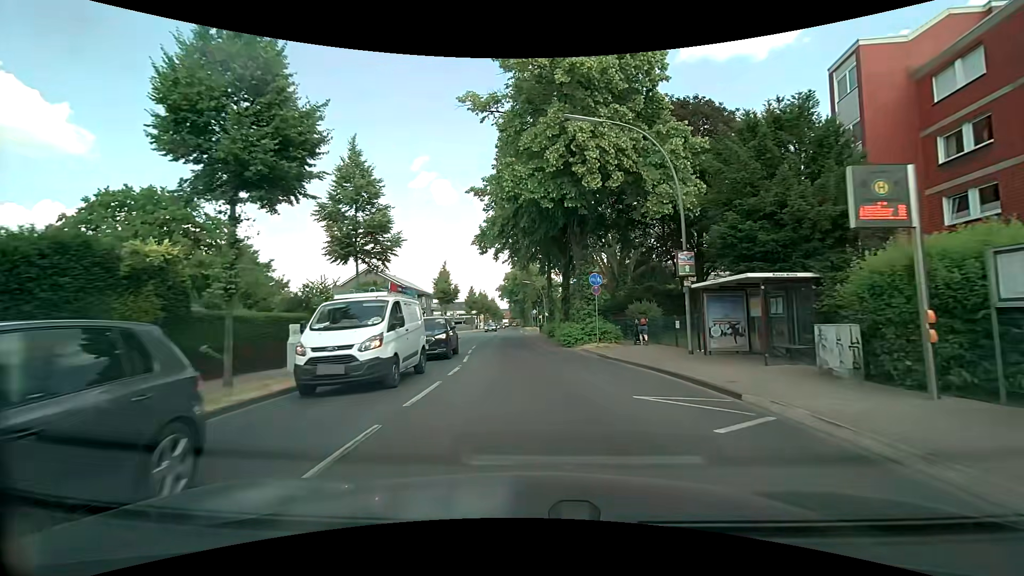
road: secondary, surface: asphalt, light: Day
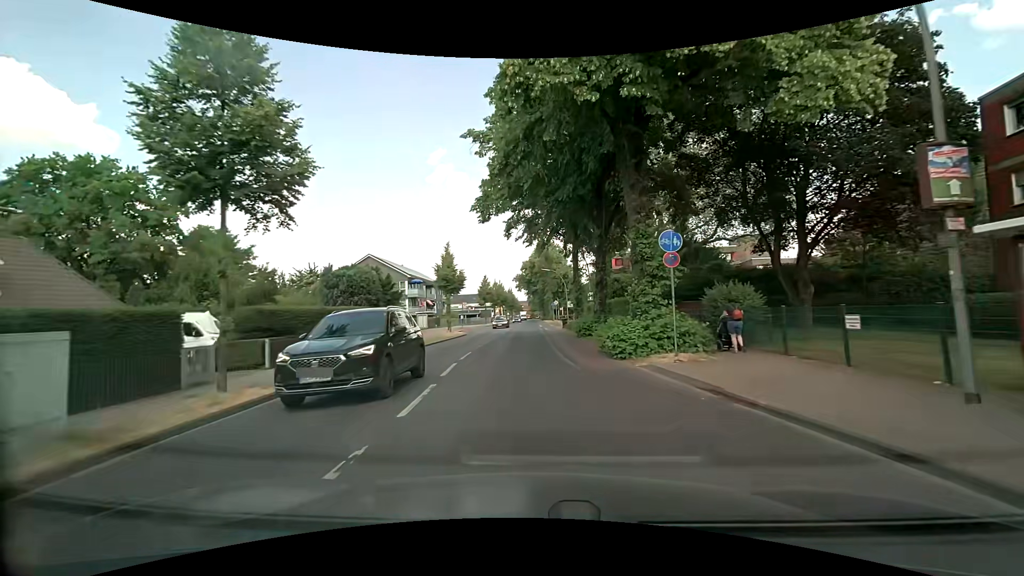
(-0.2, +10.1) m; -3°
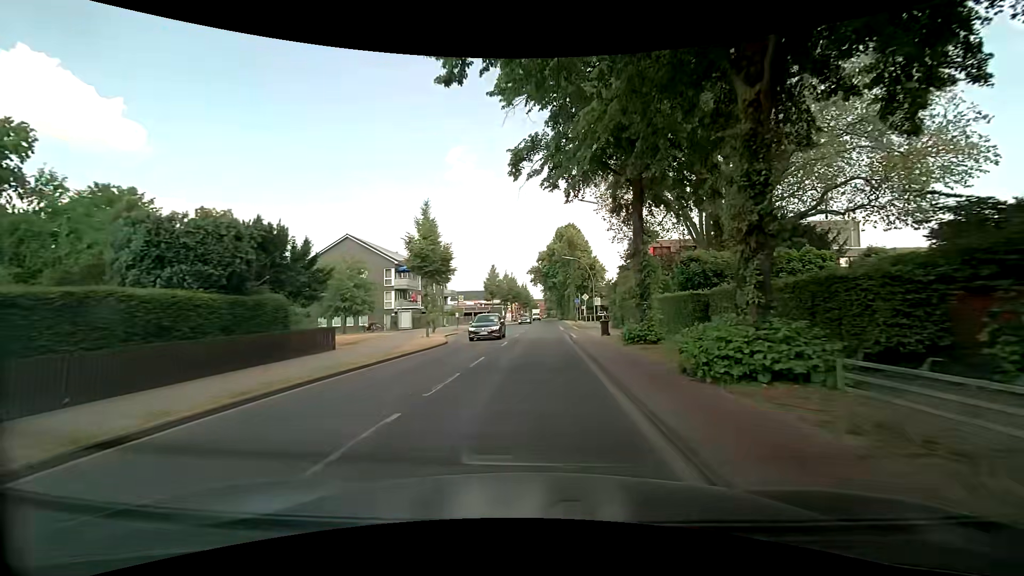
(-0.4, +17.0) m; -2°
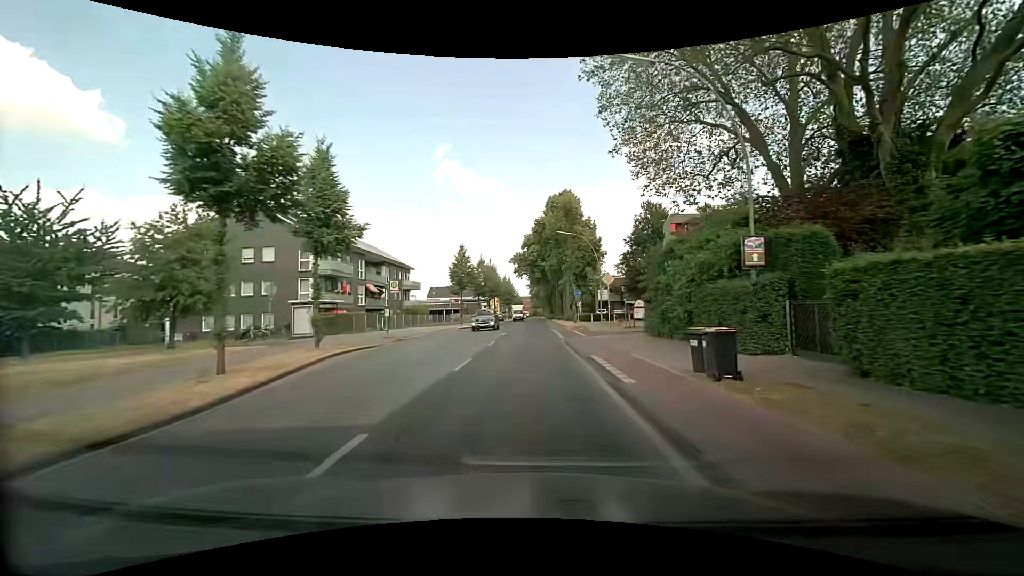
(+0.2, +19.7) m; +1°
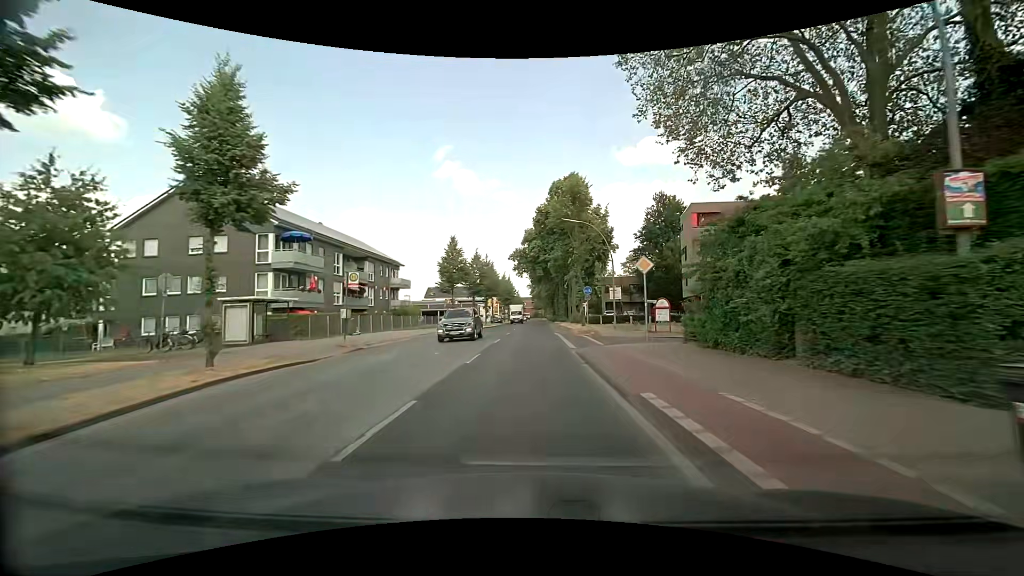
(0.0, +7.2) m; +1°
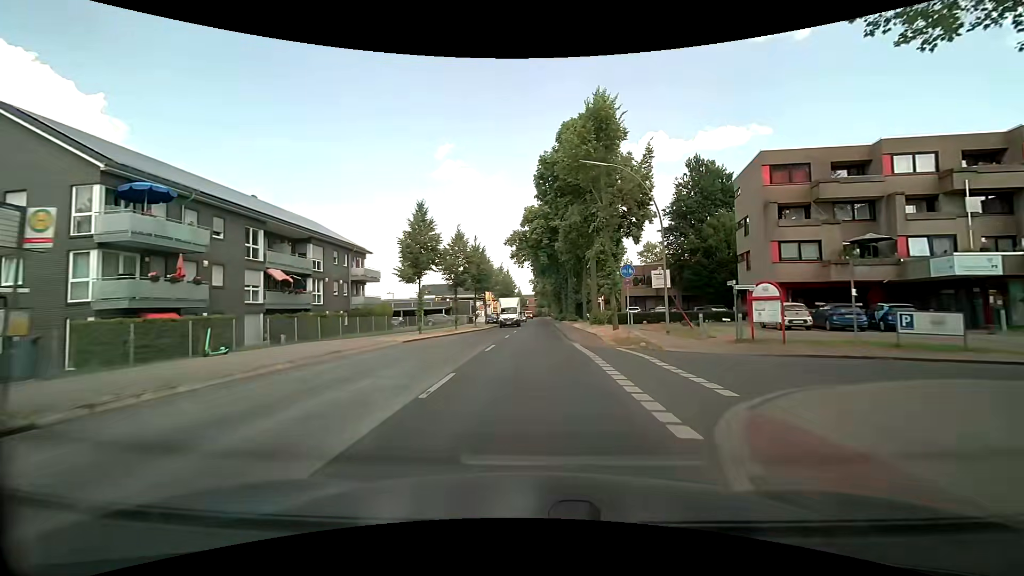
(-0.1, +15.2) m; -1°
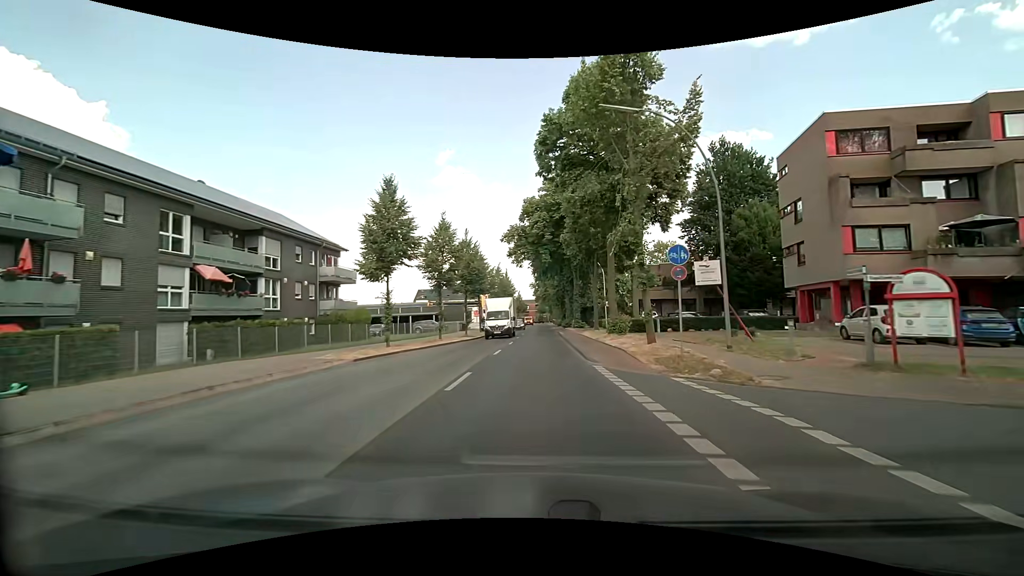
(0.0, +7.7) m; 0°
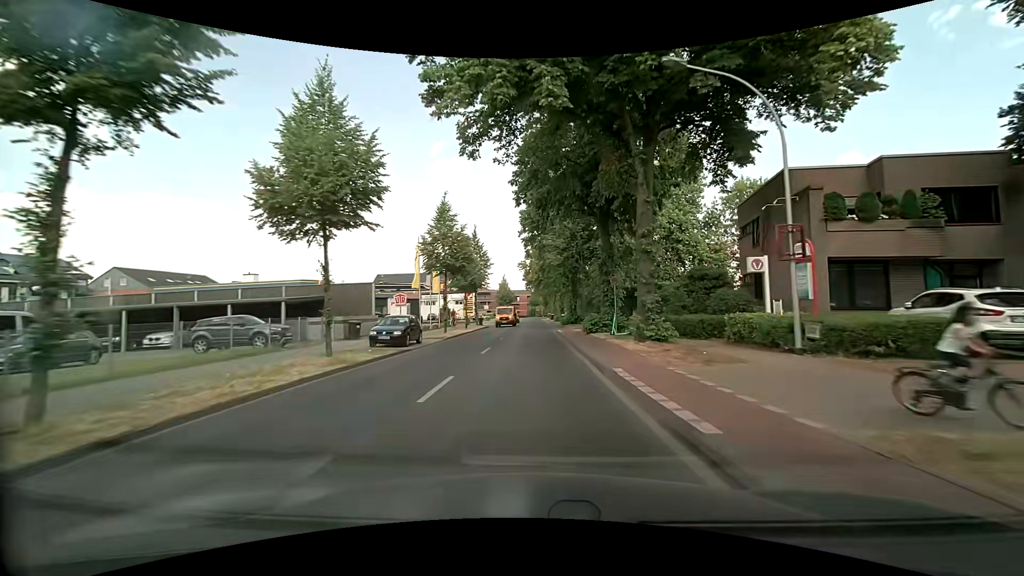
(+0.4, +37.8) m; 0°
(0, +10) (0, +20) (0, +30) (0, +40) (0, +50) (0, +60) (0, +70) (0, +80) (0, +90) (0, +100) m
